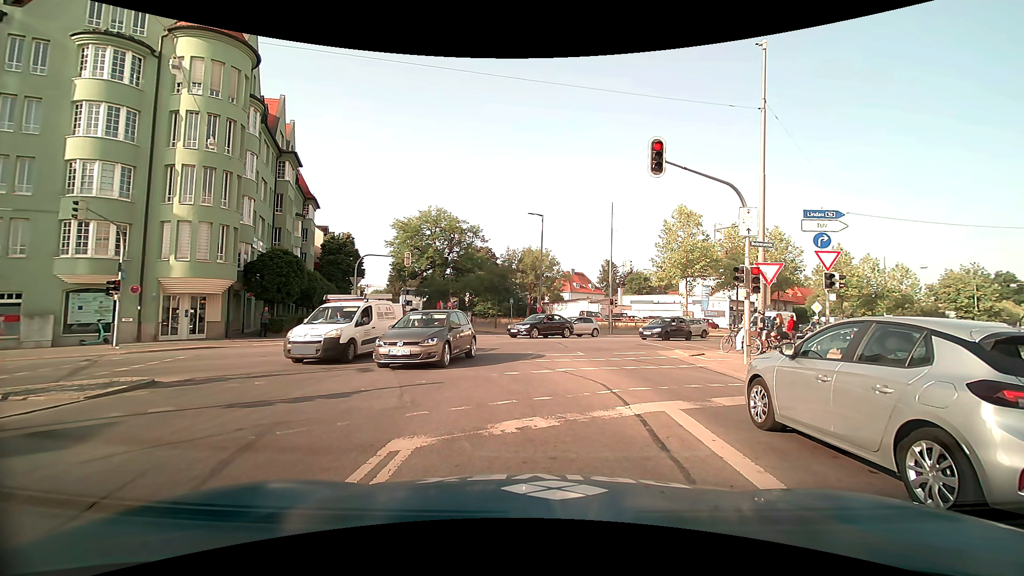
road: primary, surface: asphalt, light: Day
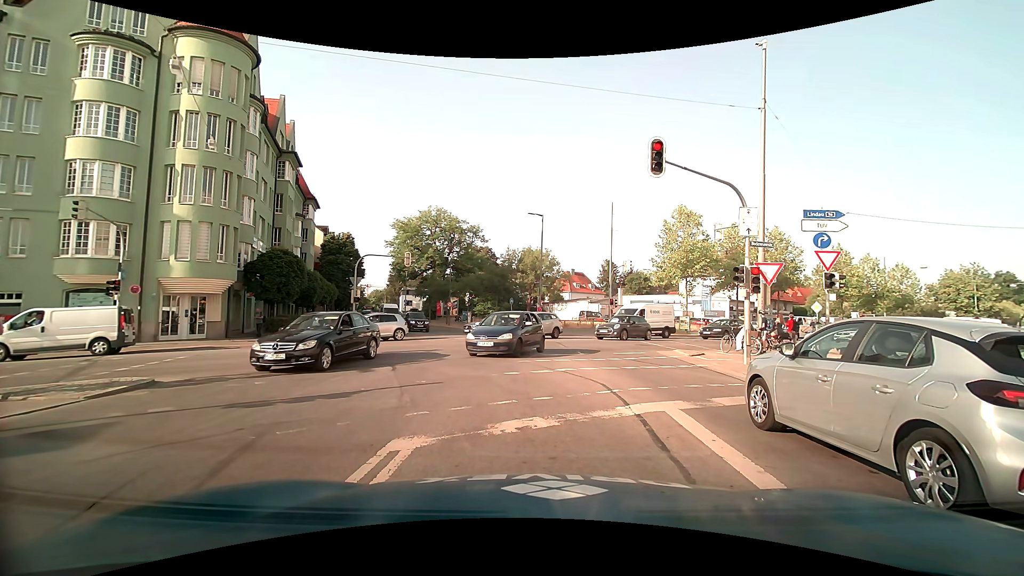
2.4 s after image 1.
(0.0, 0.0) m; 0°
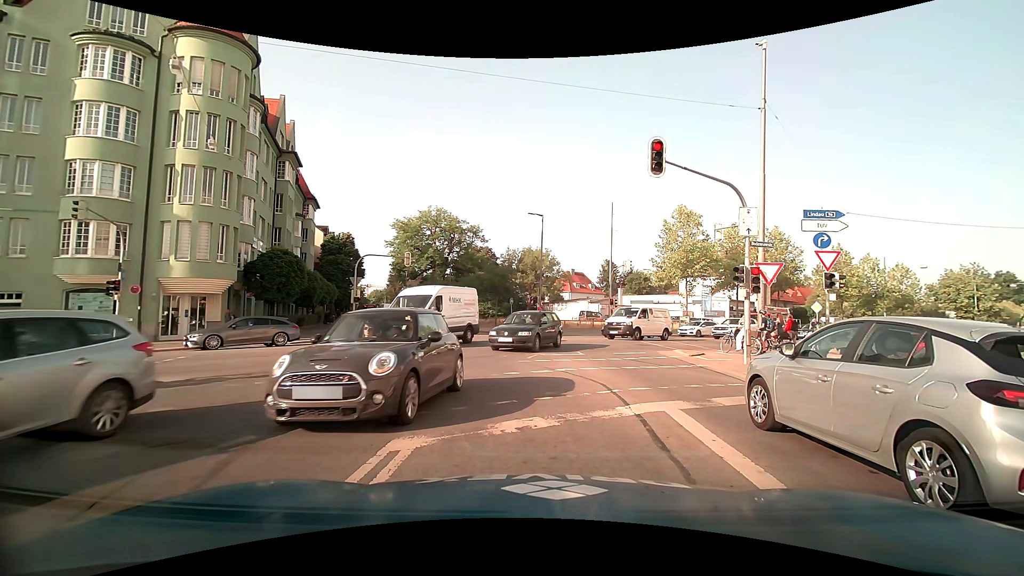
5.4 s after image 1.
(0.0, 0.0) m; 0°
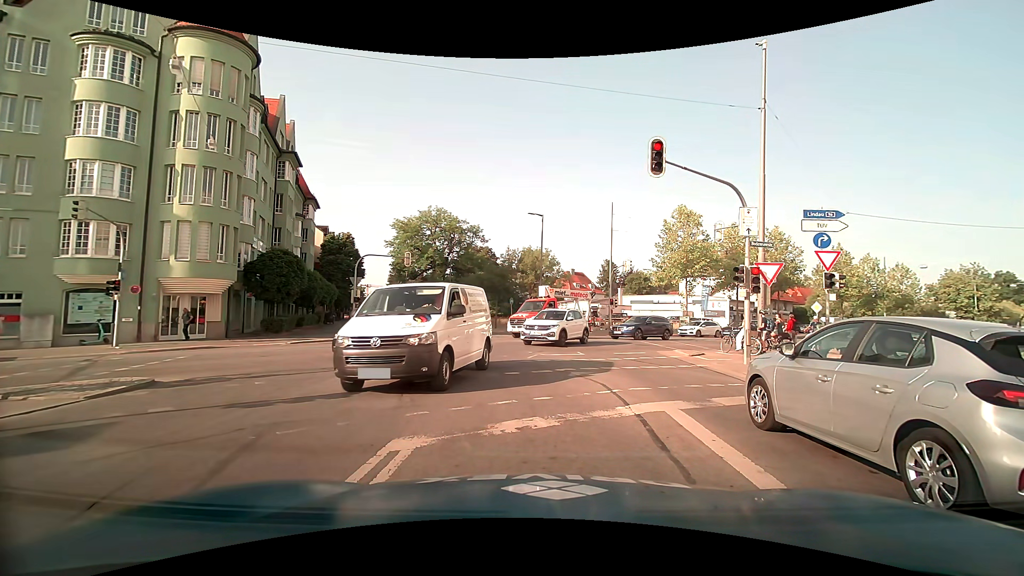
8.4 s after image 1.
(0.0, 0.0) m; 0°
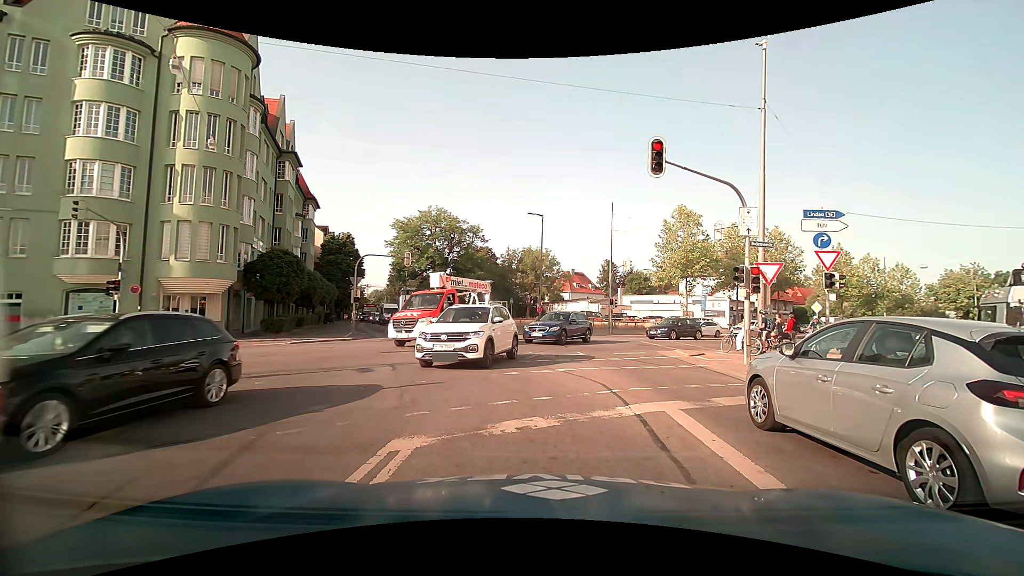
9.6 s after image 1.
(0.0, 0.0) m; 0°
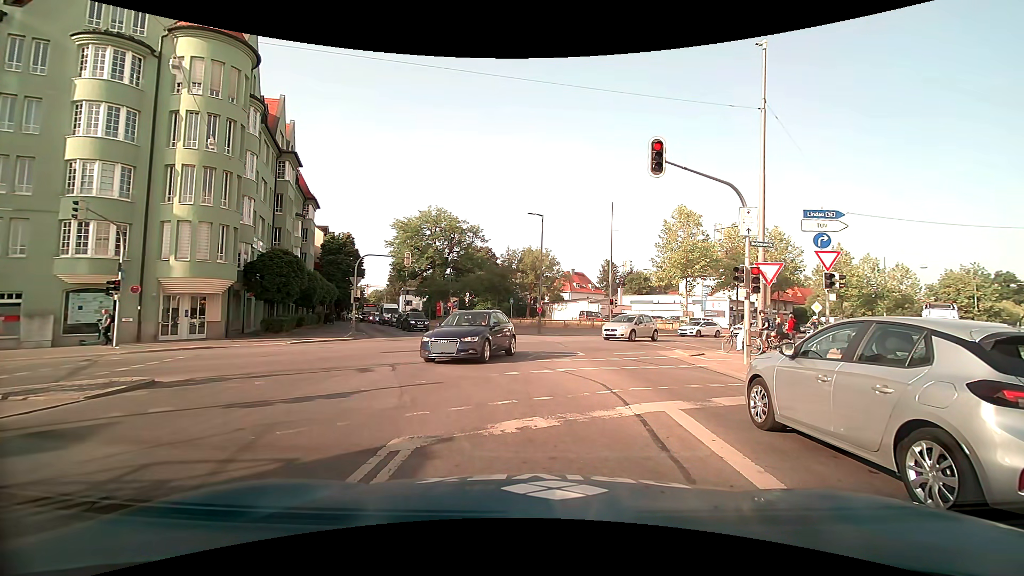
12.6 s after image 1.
(0.0, 0.0) m; 0°
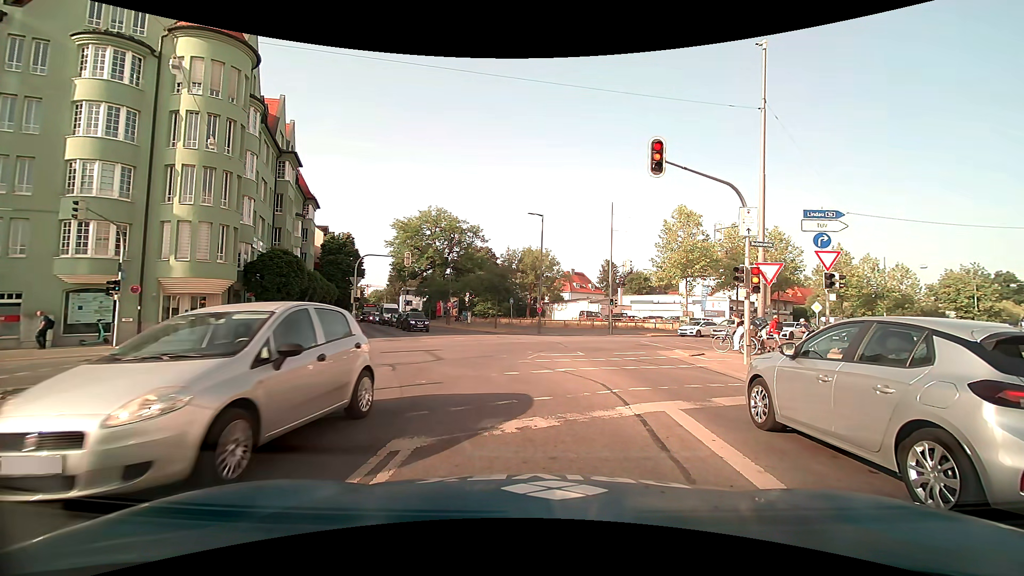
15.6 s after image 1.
(0.0, 0.0) m; 0°
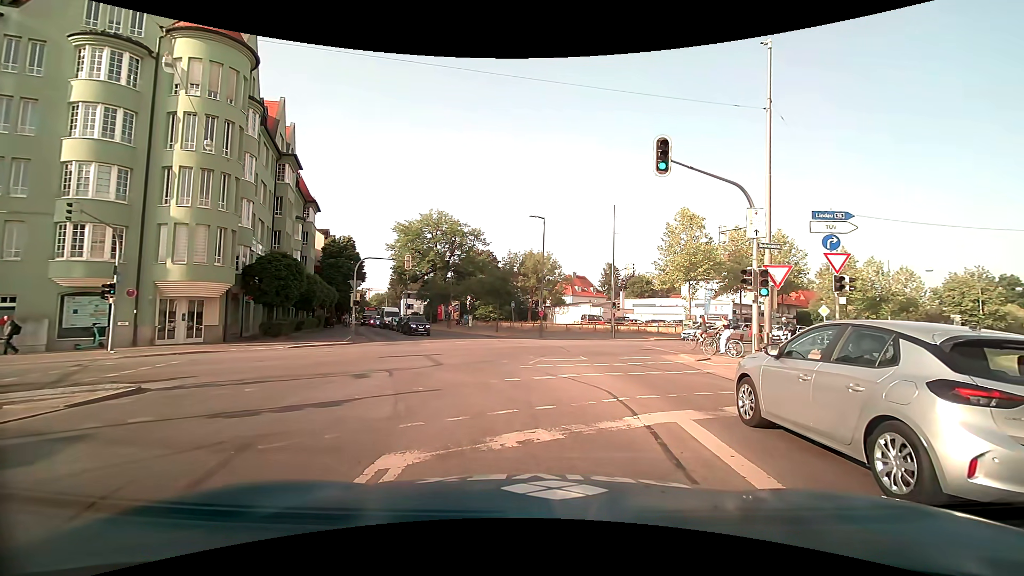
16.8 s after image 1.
(0.0, +0.5) m; 0°
